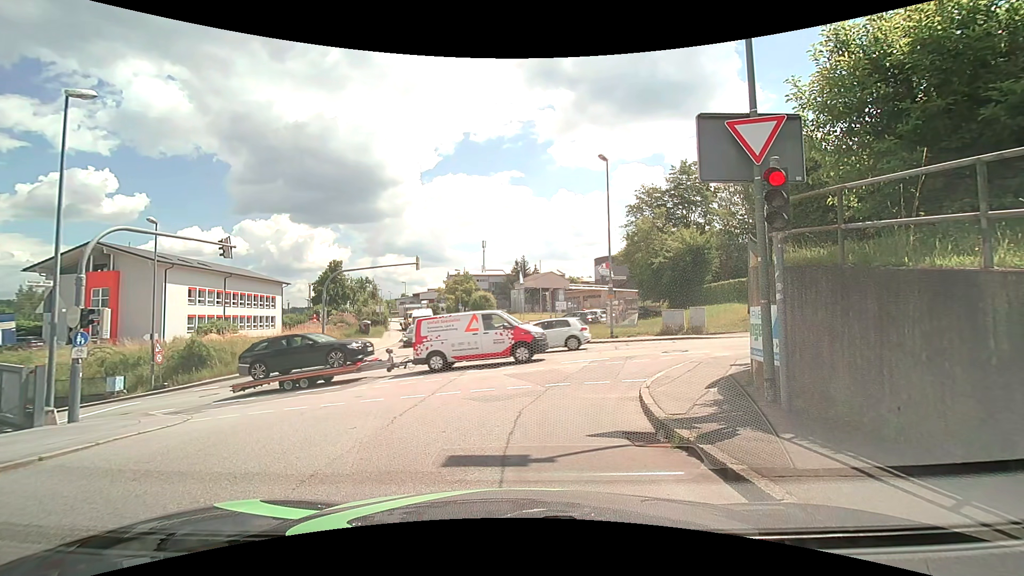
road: residential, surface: asphalt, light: Day
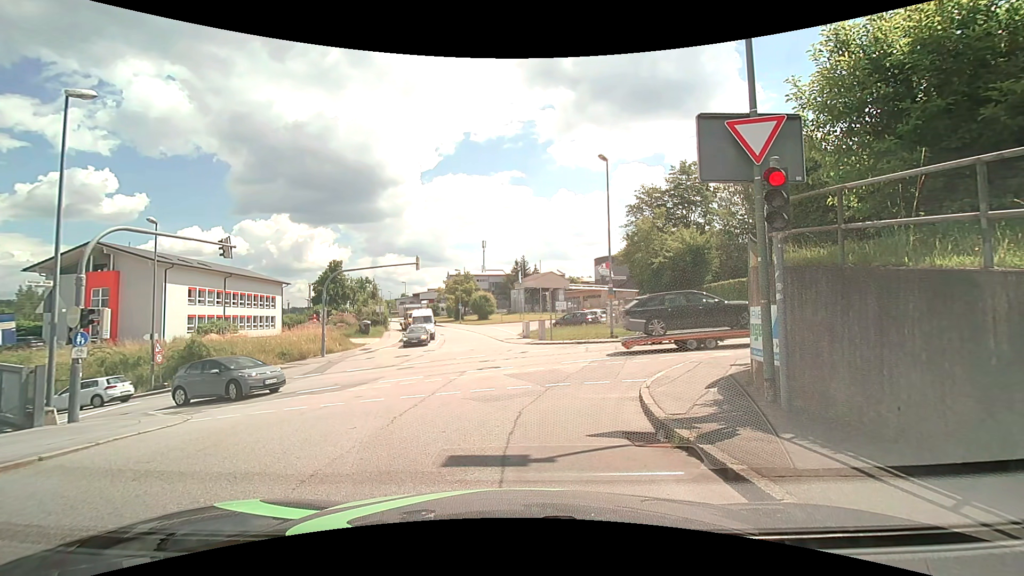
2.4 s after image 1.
(0.0, 0.0) m; 0°
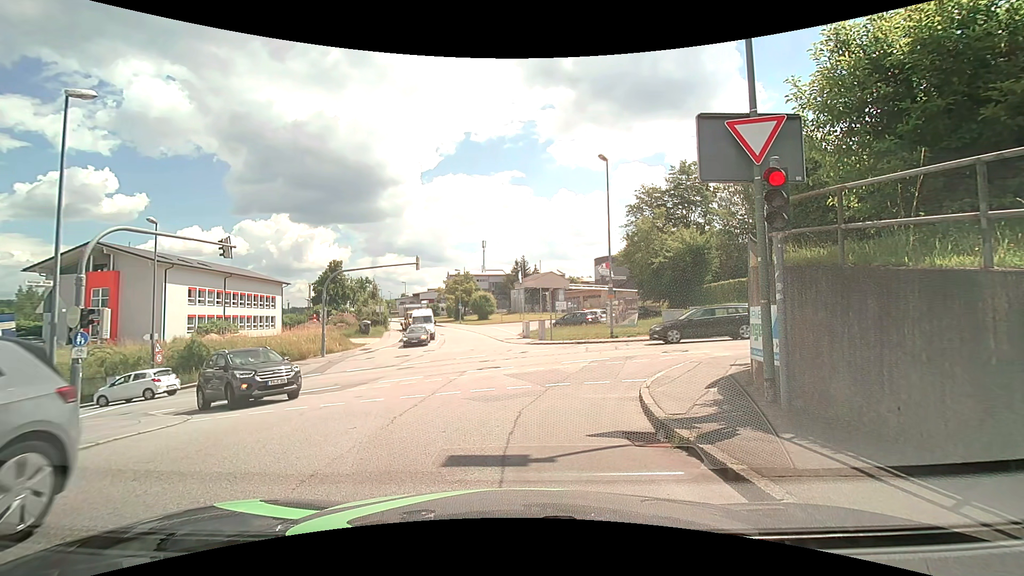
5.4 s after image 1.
(0.0, 0.0) m; 0°
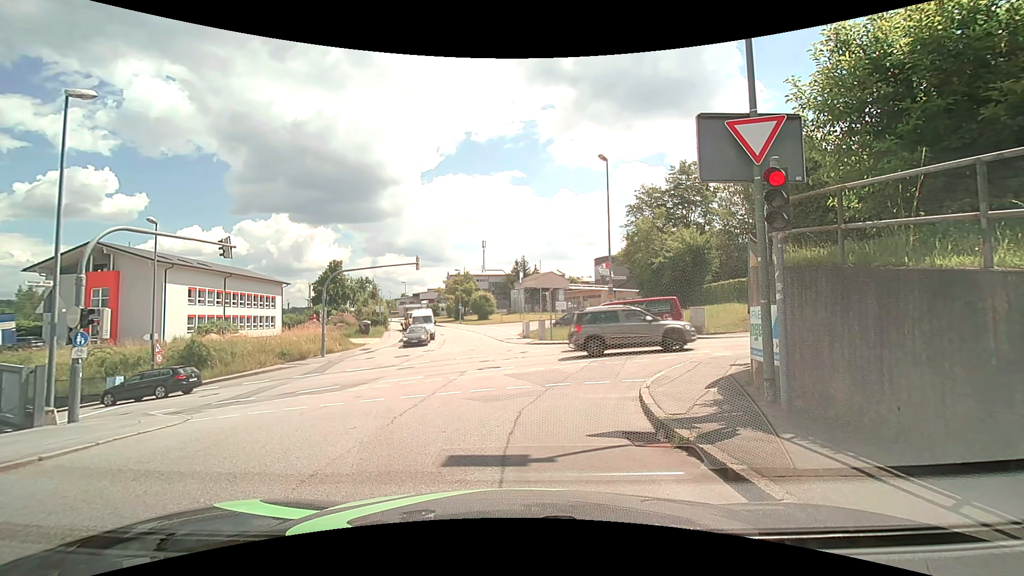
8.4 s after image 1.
(0.0, 0.0) m; 0°
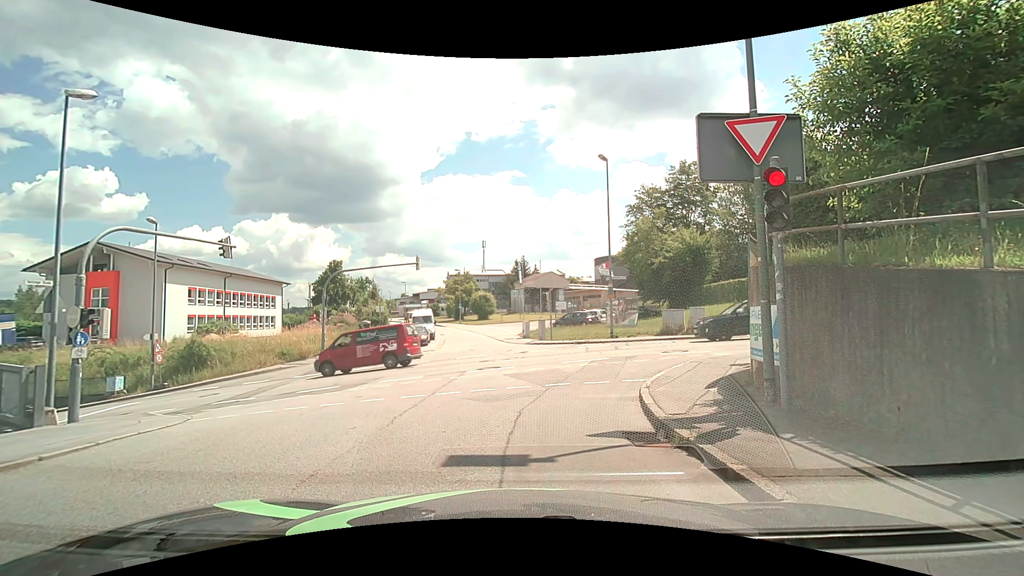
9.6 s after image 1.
(0.0, 0.0) m; 0°
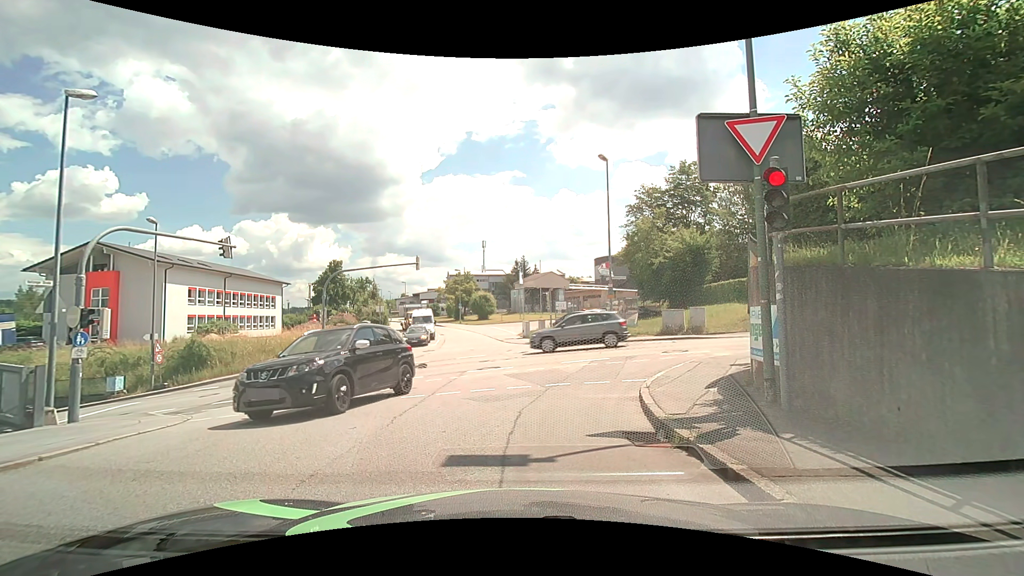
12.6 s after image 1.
(0.0, 0.0) m; 0°
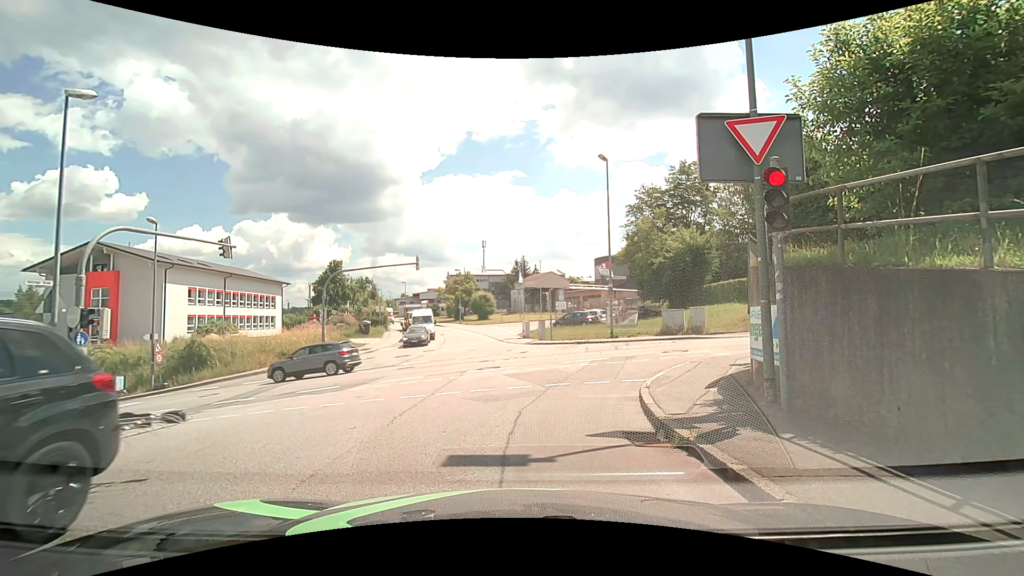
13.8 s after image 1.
(0.0, 0.0) m; 0°
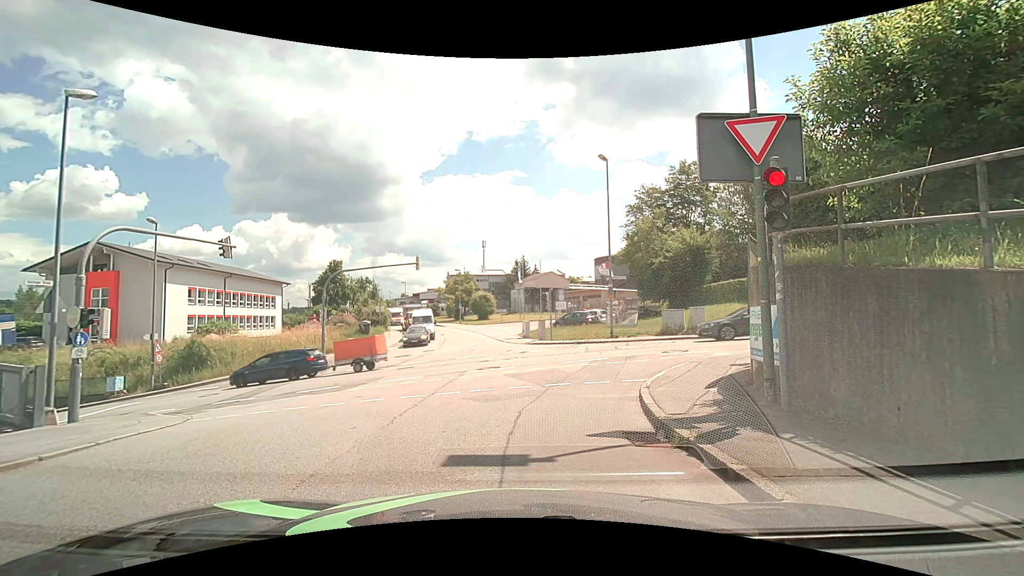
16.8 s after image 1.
(0.0, 0.0) m; 0°
